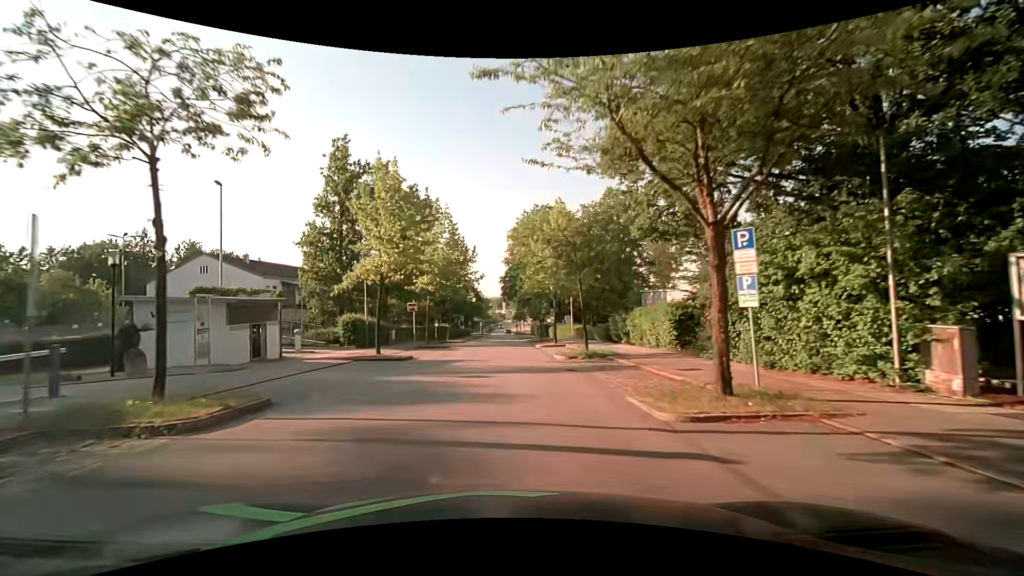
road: residential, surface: asphalt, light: Day
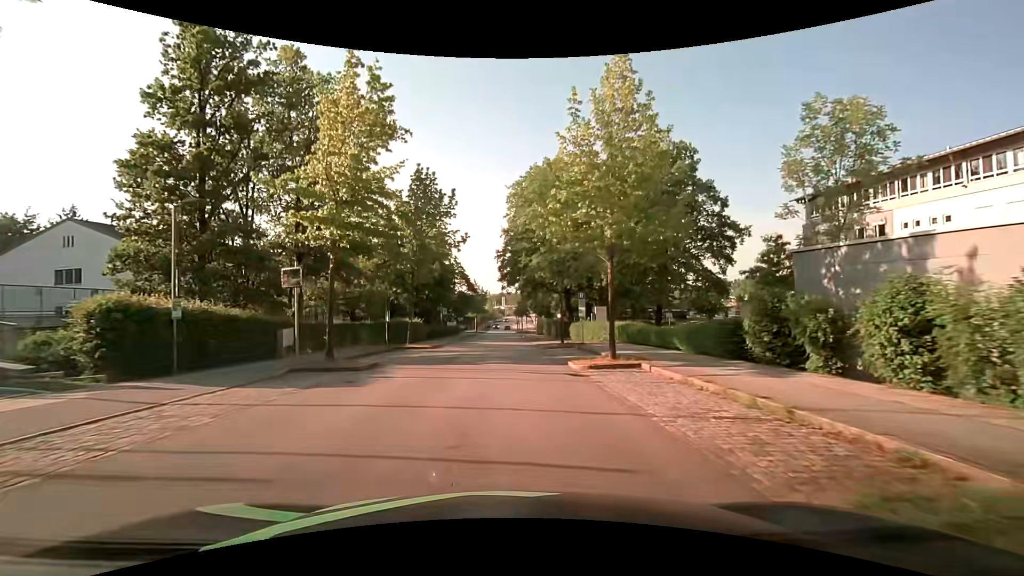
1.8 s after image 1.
(+0.1, +20.0) m; +2°
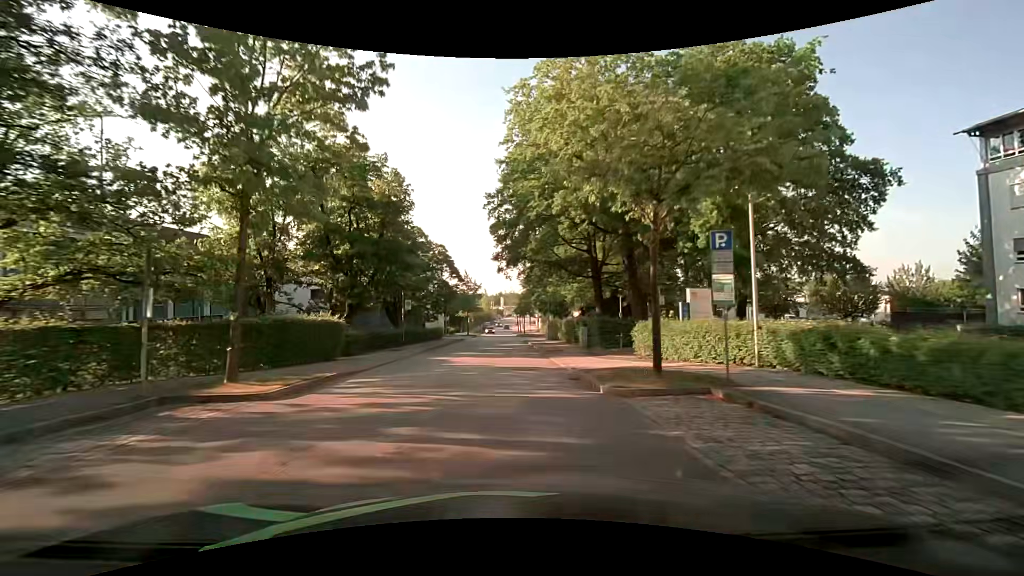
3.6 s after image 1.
(-0.5, +19.6) m; -1°
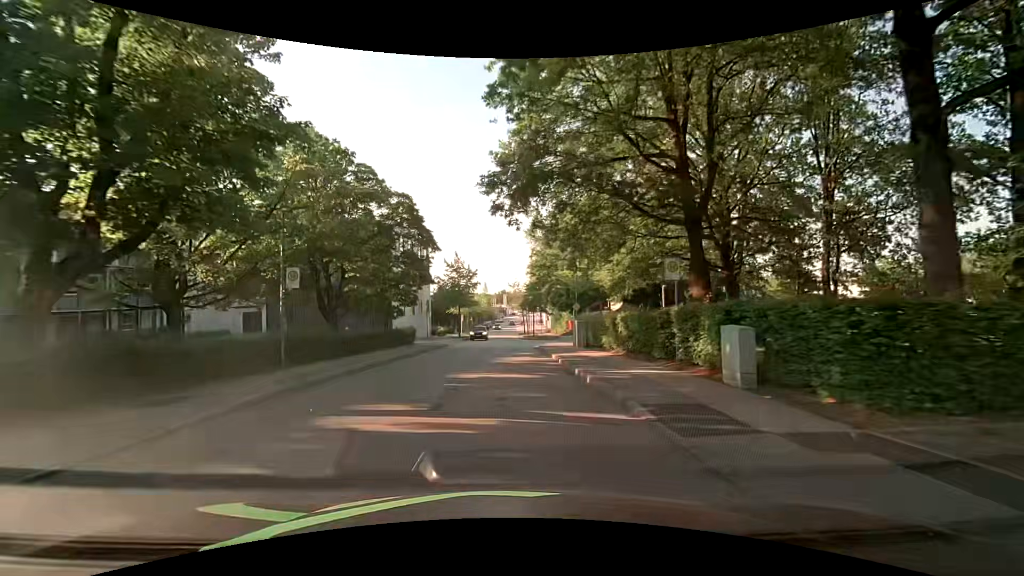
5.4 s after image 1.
(-0.1, +19.2) m; 0°
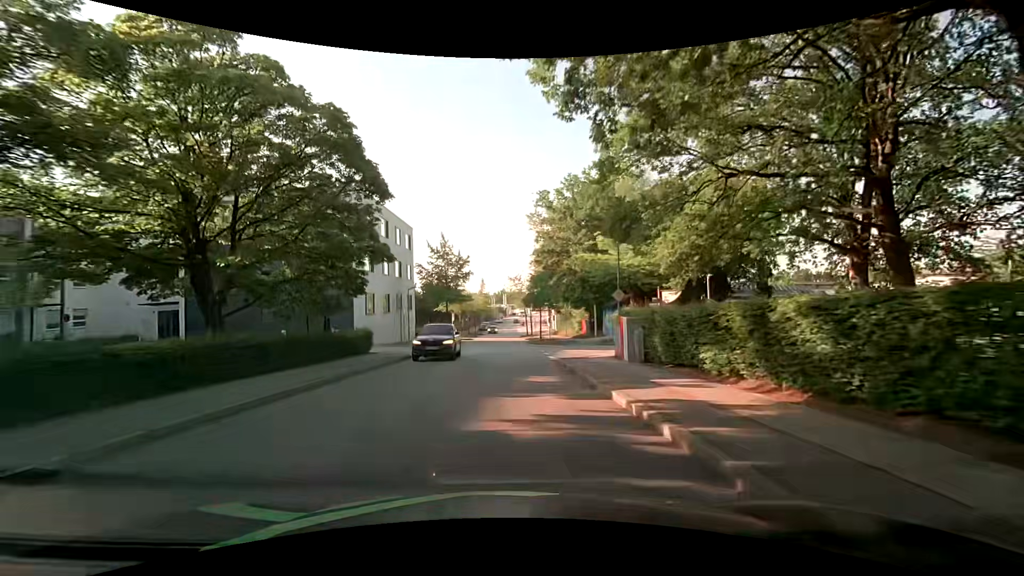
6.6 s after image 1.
(0.0, +12.6) m; +1°
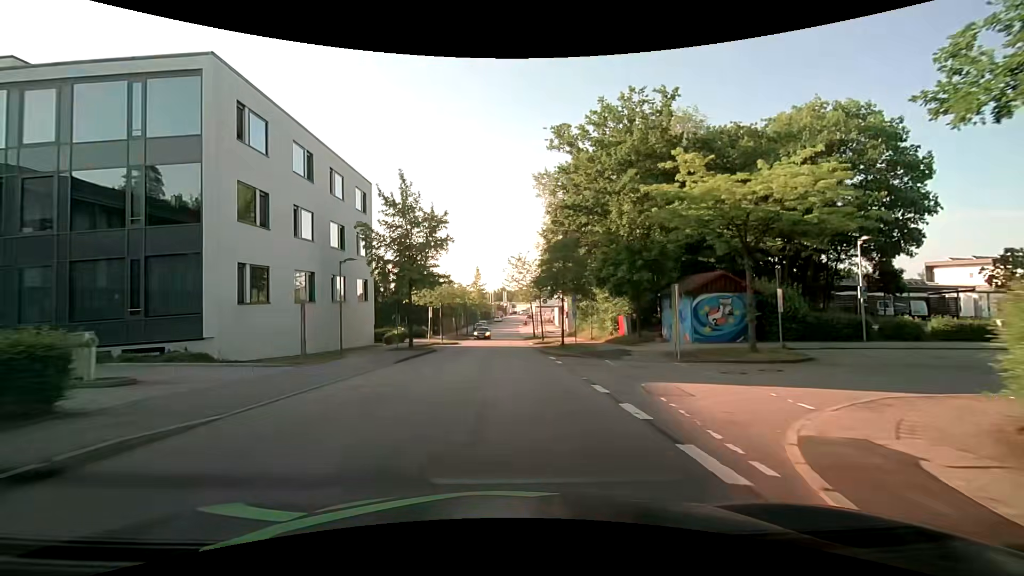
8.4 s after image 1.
(-0.2, +18.8) m; 0°
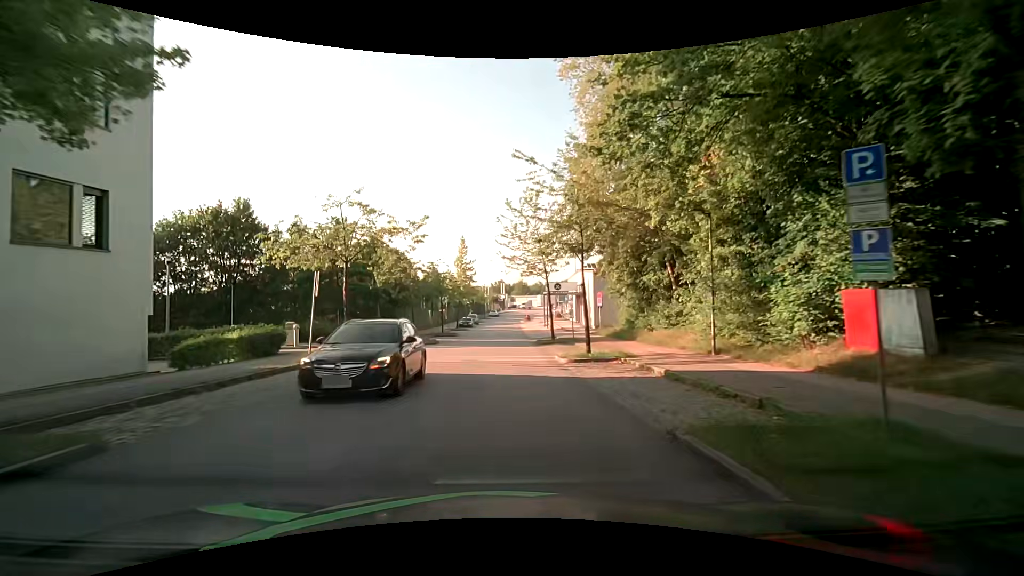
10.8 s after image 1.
(-0.2, +26.1) m; -1°
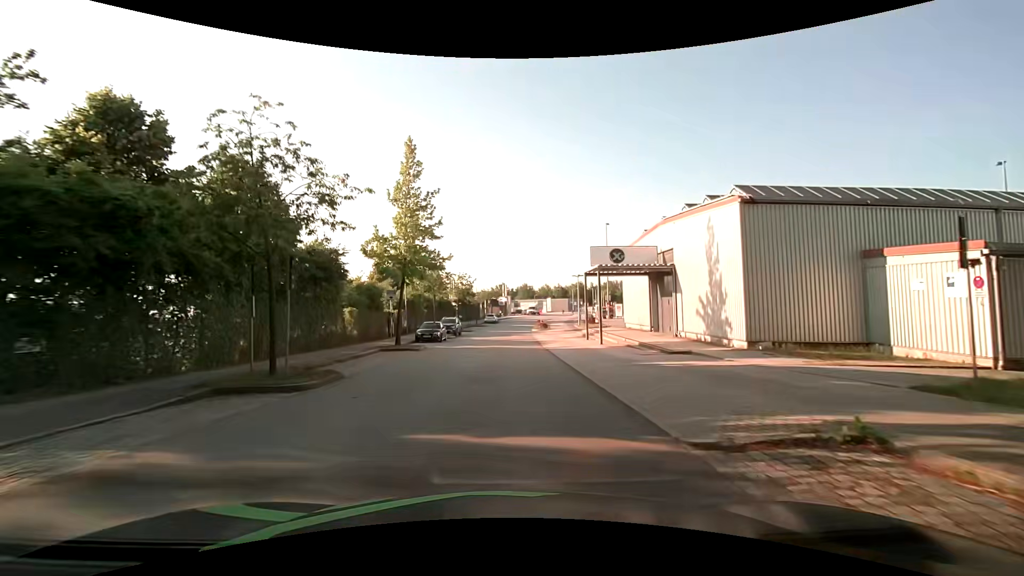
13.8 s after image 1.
(+0.2, +34.5) m; +1°
(0, +10) (0, +20) (0, +30) (0, +40) (0, +50) (0, +60) (+1, +70) (+2, +80) (+4, +90) (+6, +100) m
